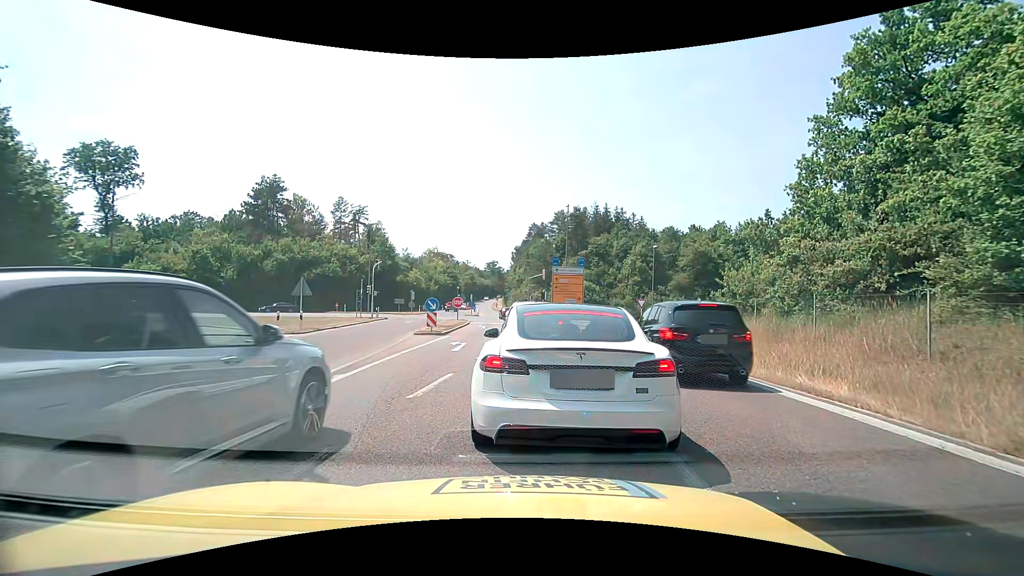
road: motorway_link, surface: asphalt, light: Day
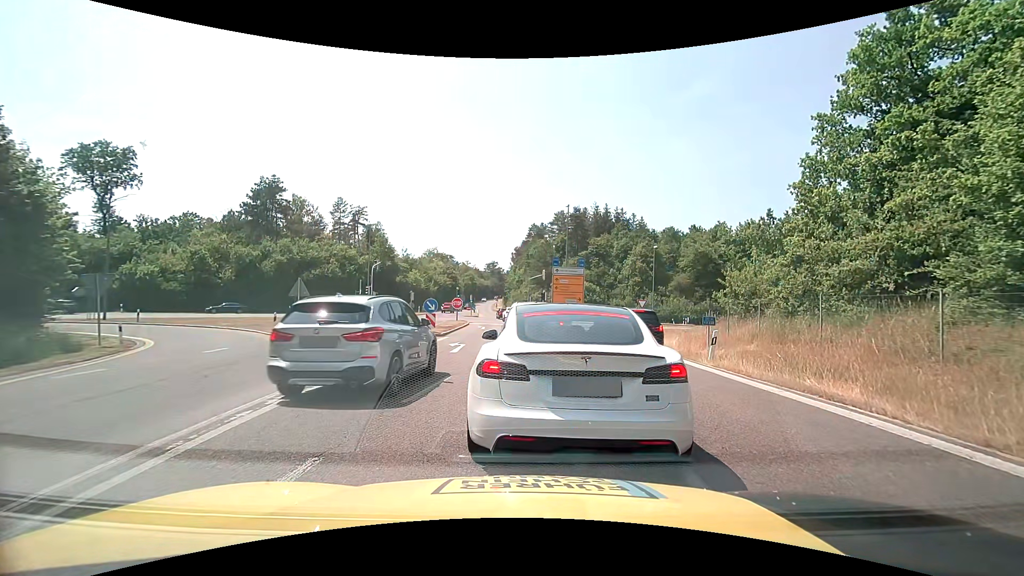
(0.0, +0.3) m; 0°
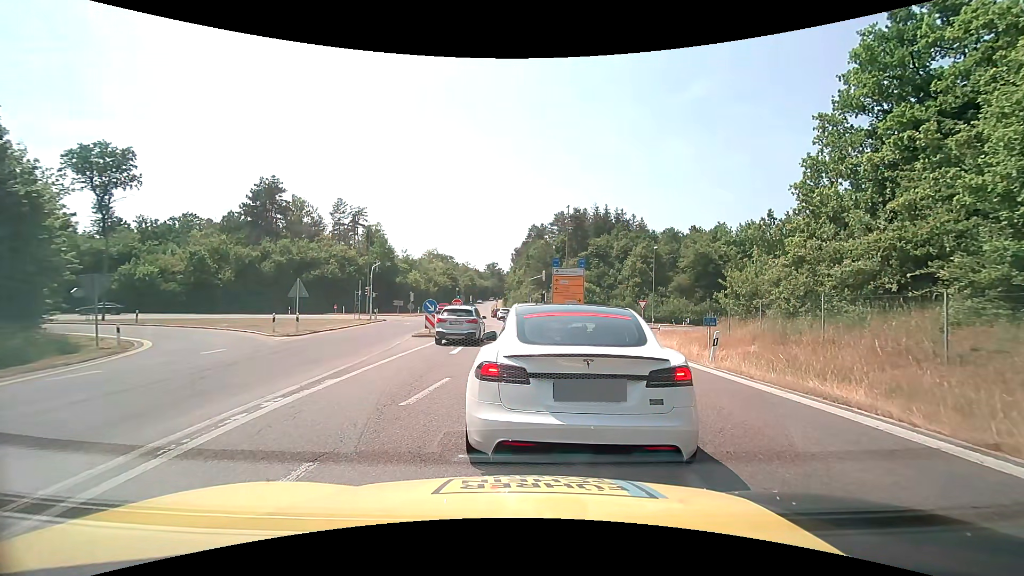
(0.0, +0.2) m; 0°
(0, +10) (0, +20) (+1, +30) (0, +40) (0, +50) (-1, +60) (-2, +70) (-4, +80) (-5, +90) (-6, +100) m
